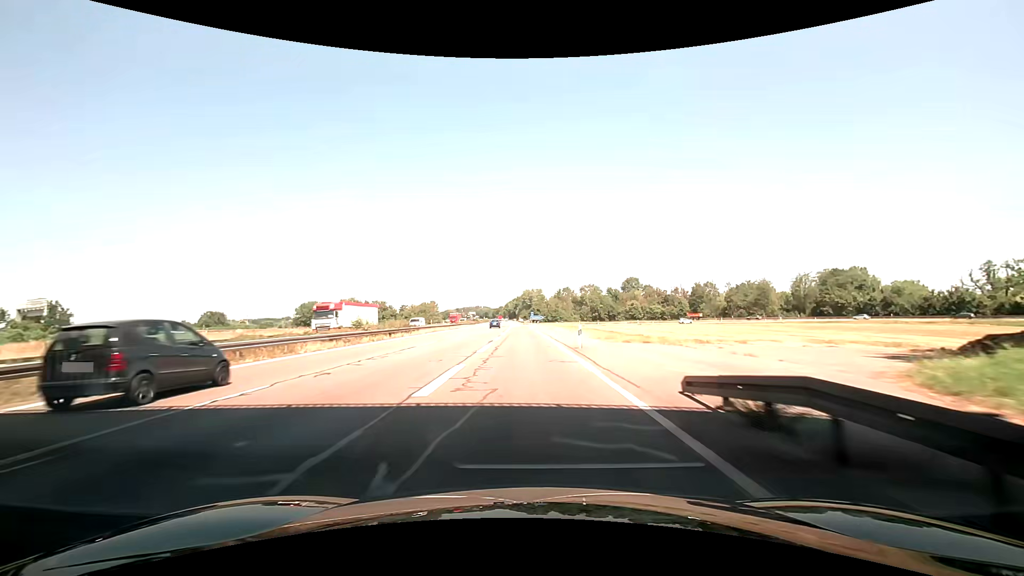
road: motorway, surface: asphalt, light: Day
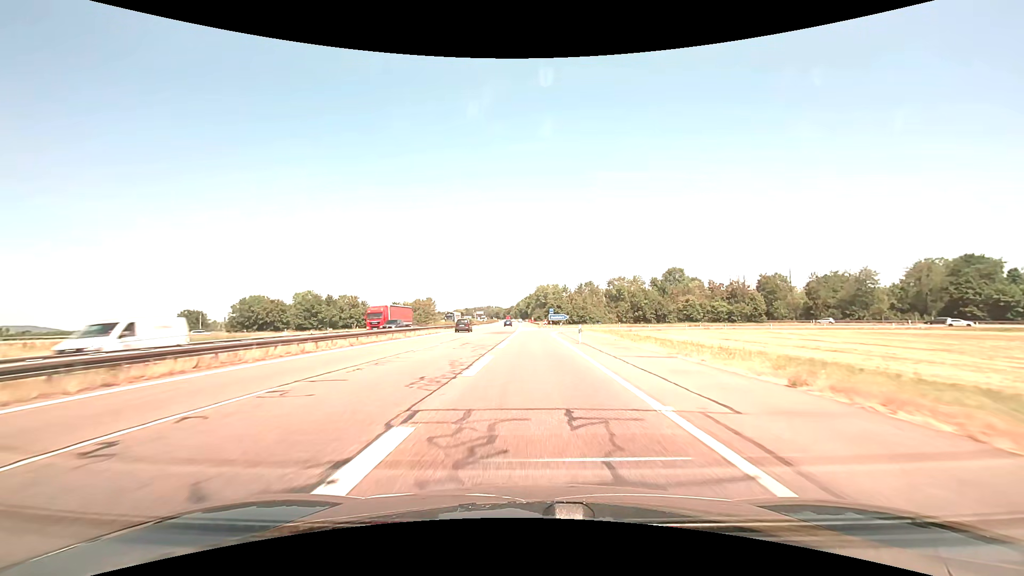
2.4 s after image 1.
(-1.0, +44.6) m; -2°
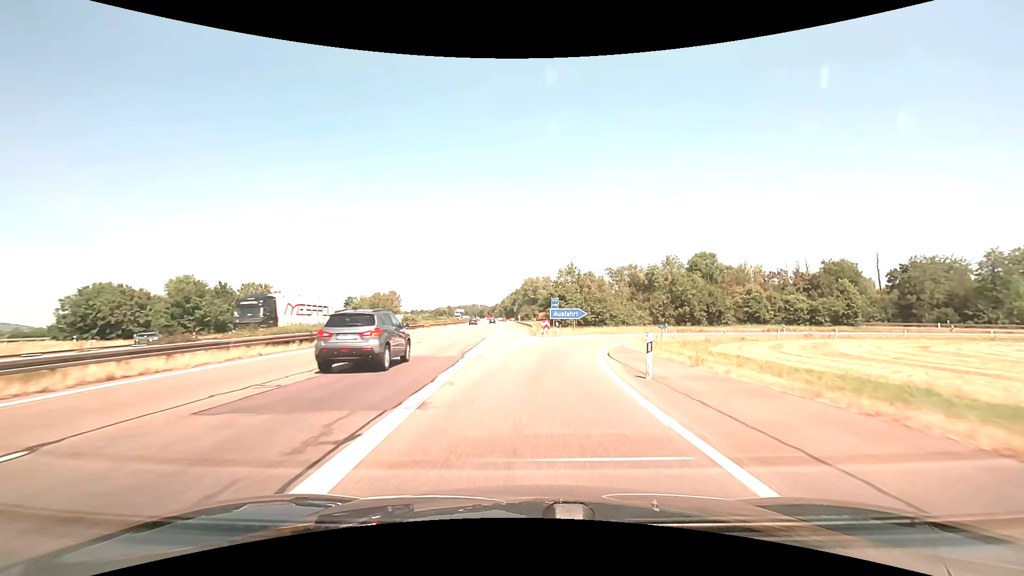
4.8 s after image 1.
(+0.2, +41.1) m; +1°
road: motorway_link
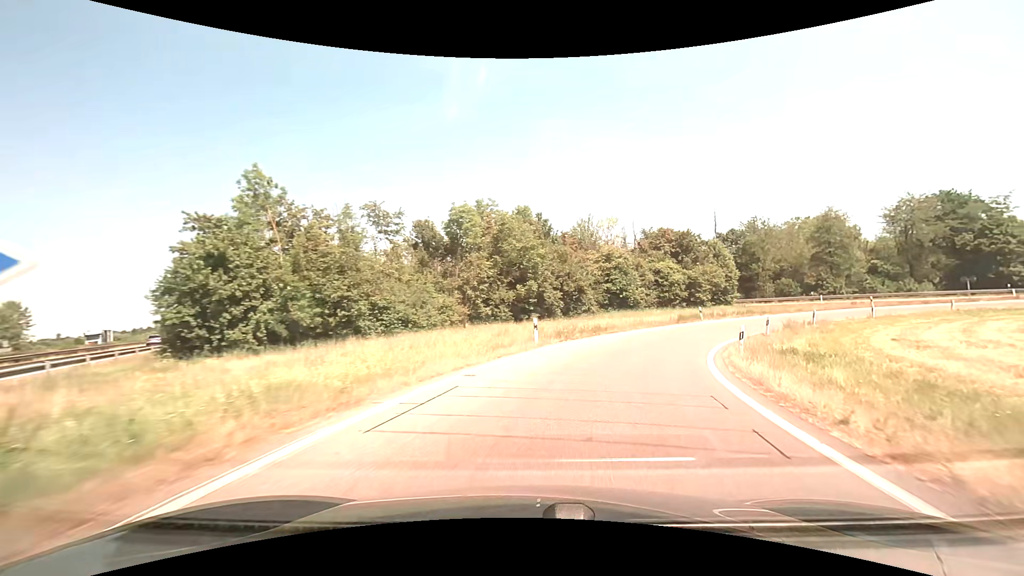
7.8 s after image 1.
(+6.7, +41.6) m; +25°
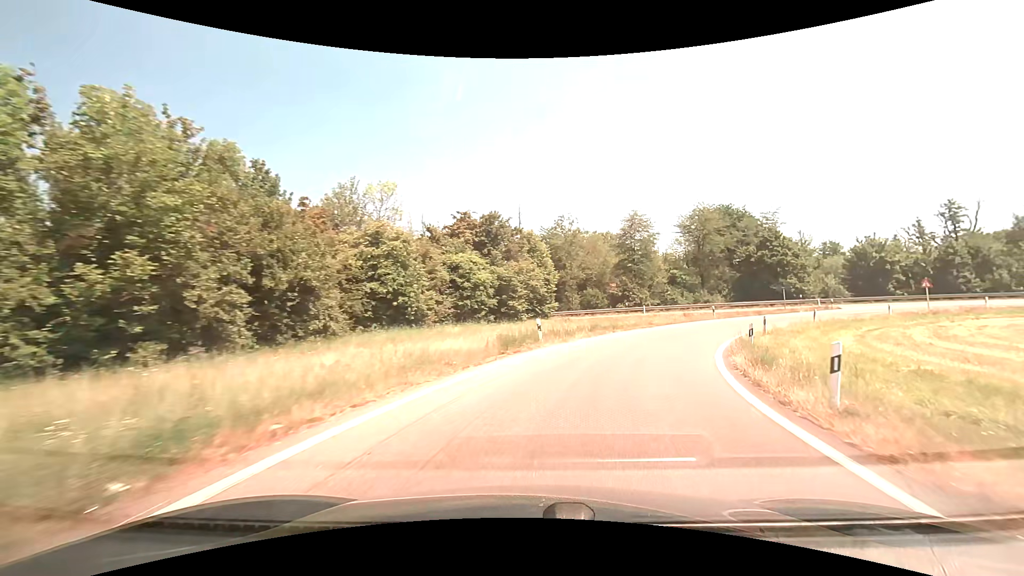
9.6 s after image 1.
(+4.0, +20.4) m; +24°
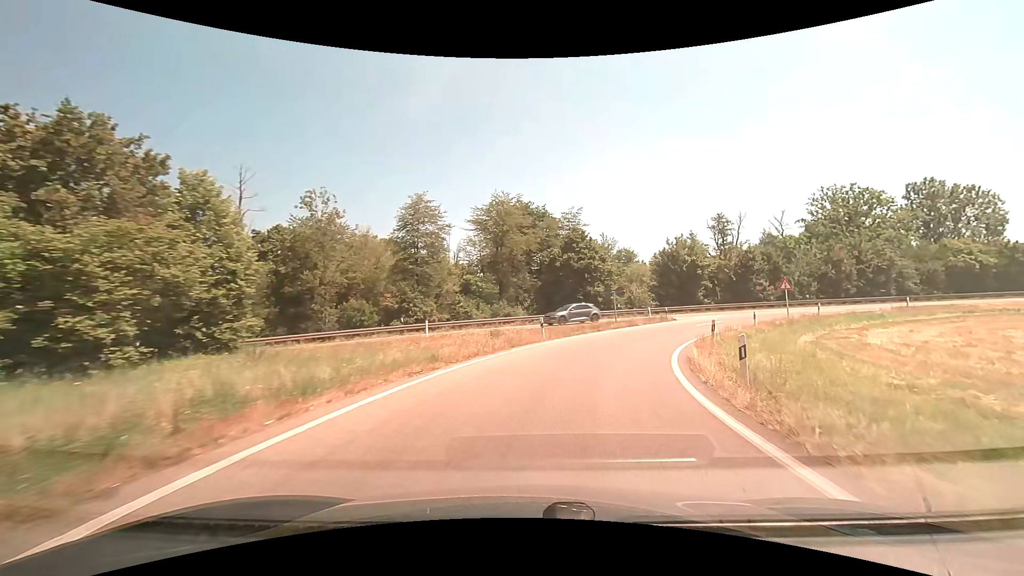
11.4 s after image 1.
(+4.2, +19.6) m; +24°
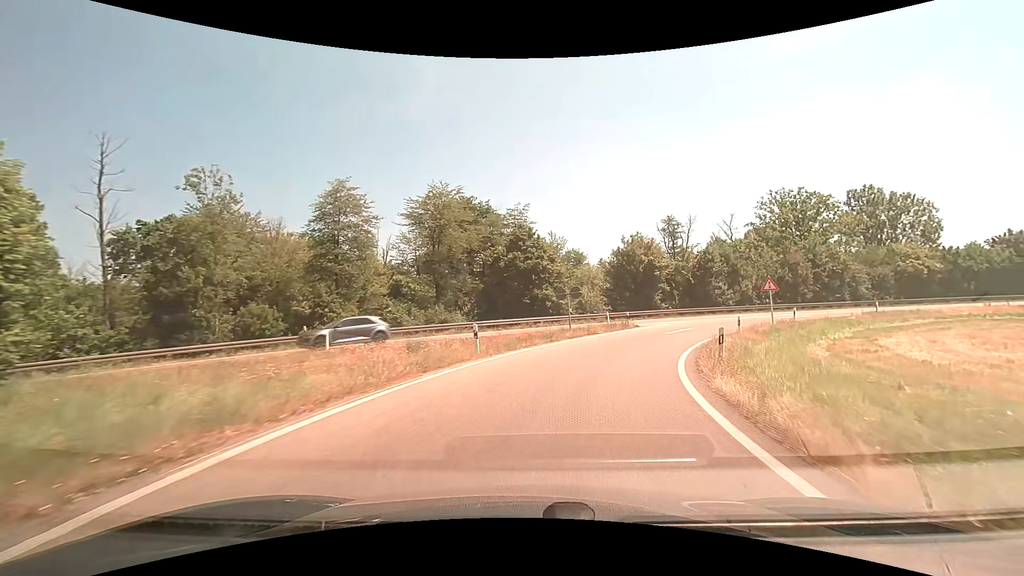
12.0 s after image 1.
(+0.4, +6.7) m; +6°
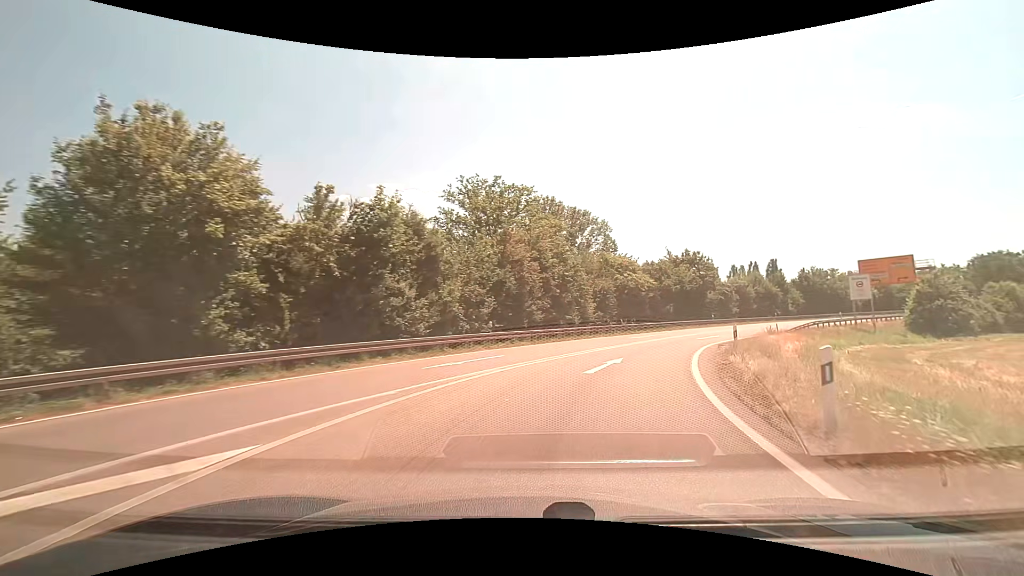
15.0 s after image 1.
(+10.0, +32.0) m; +37°
(+1, +10) (+4, +19) (+9, +28) (+14, +37) (+20, +45) (+27, +52) (+34, +59) (+42, +66) (+49, +72) (+57, +78) m
